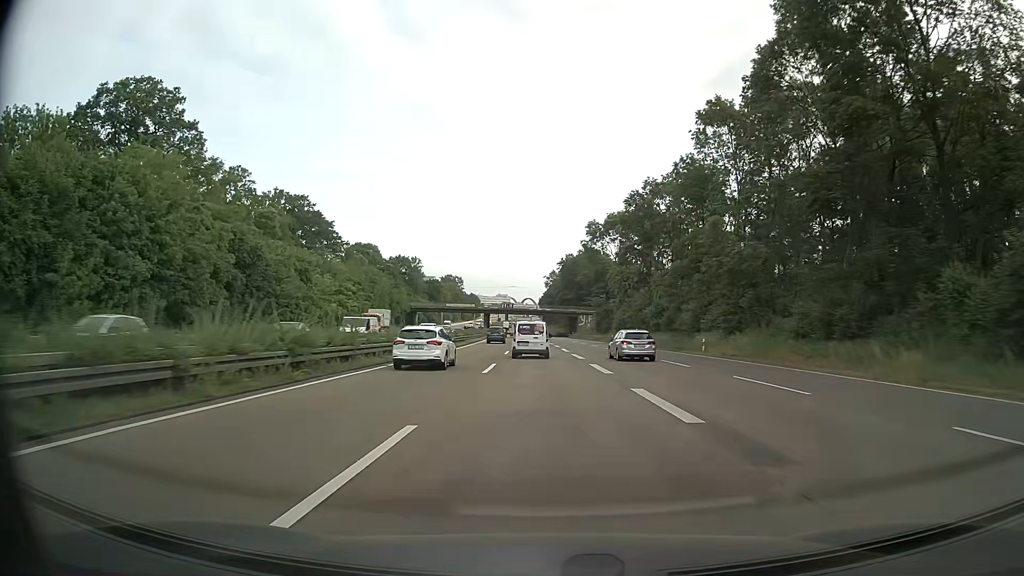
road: motorway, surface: asphalt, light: Day
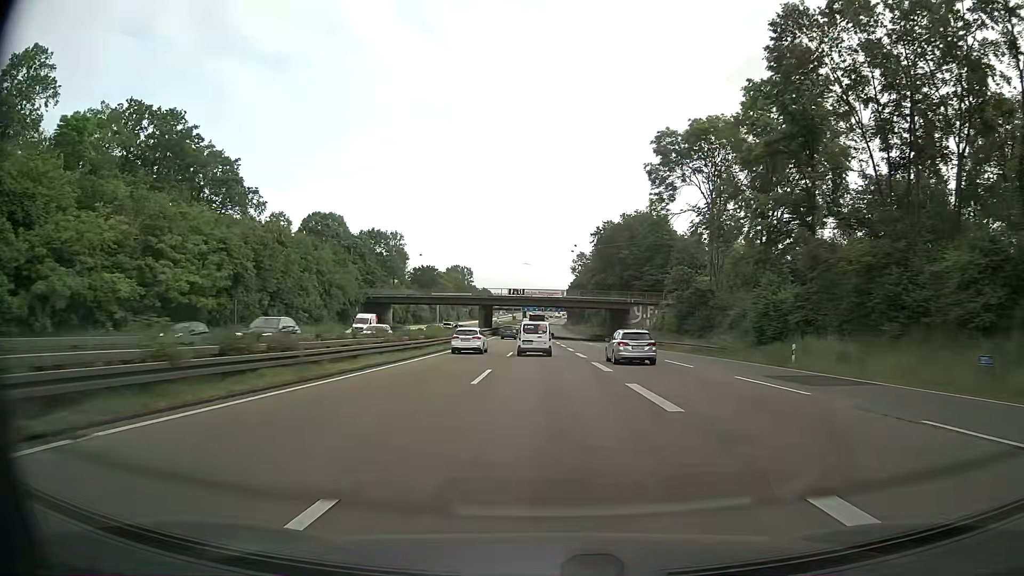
(-1.1, +58.5) m; -2°
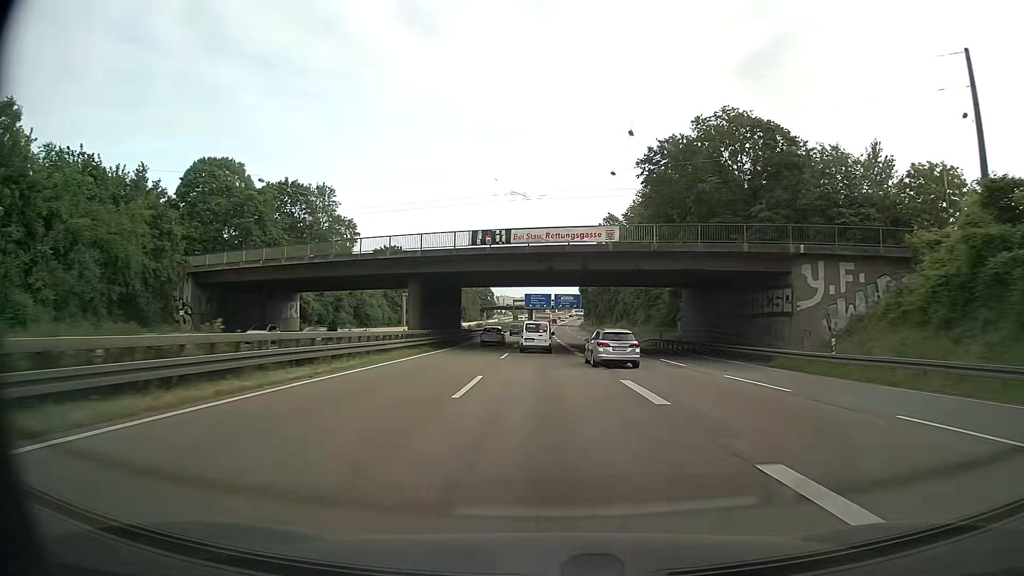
(-0.5, +58.5) m; -1°
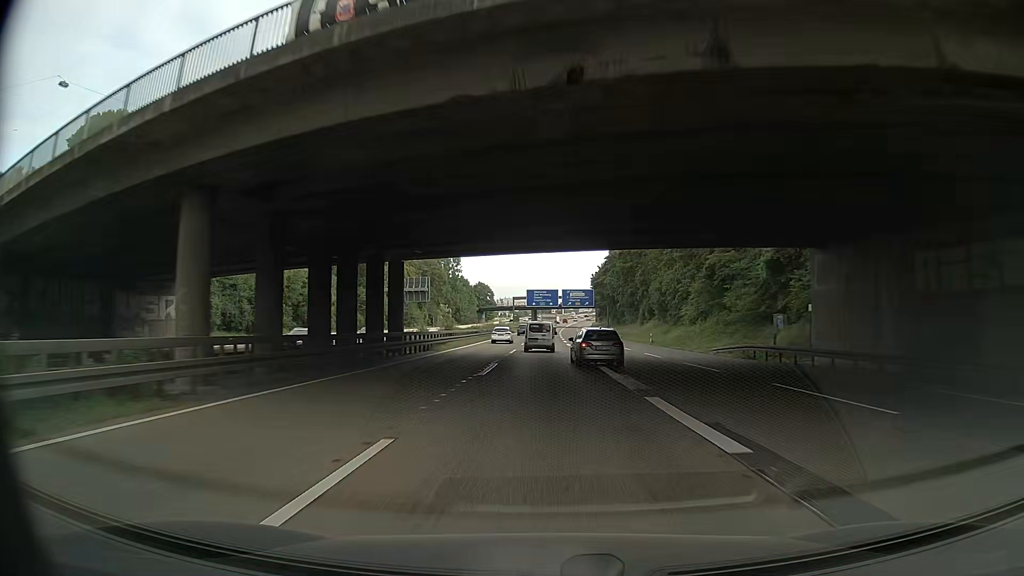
(-0.1, +29.2) m; -1°
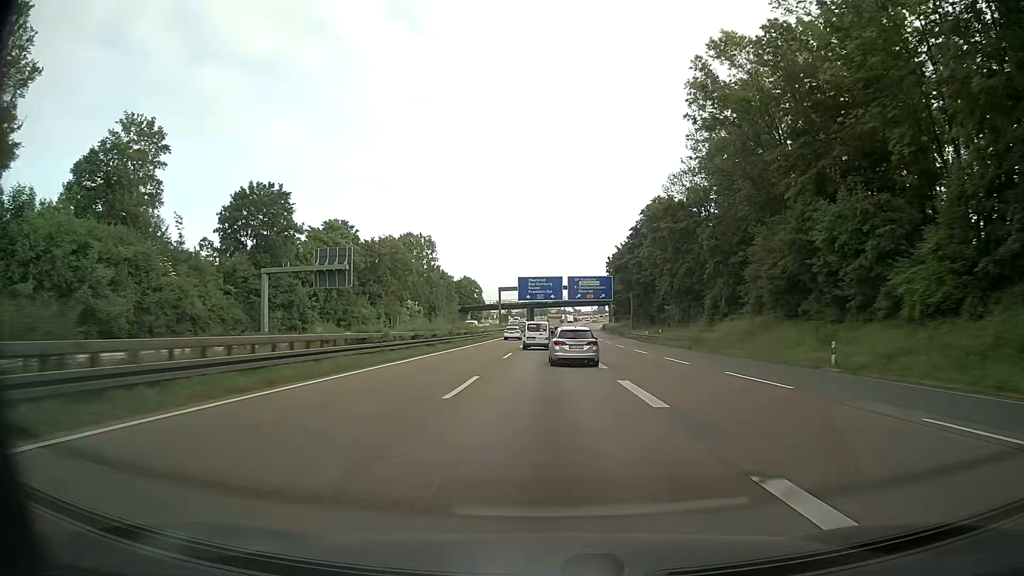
(-0.9, +43.5) m; 0°
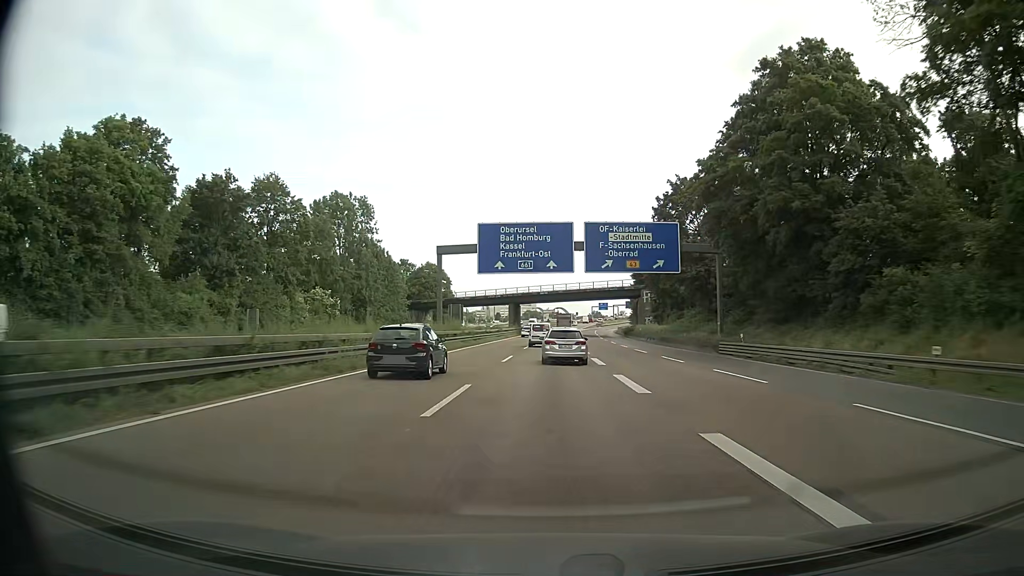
(+0.6, +57.2) m; +1°
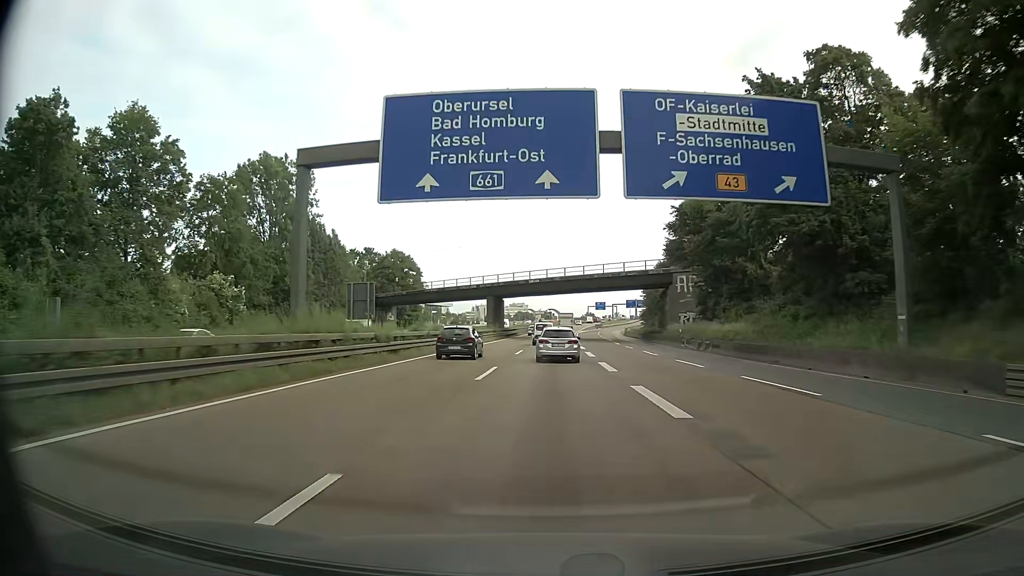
(+0.1, +28.4) m; +1°
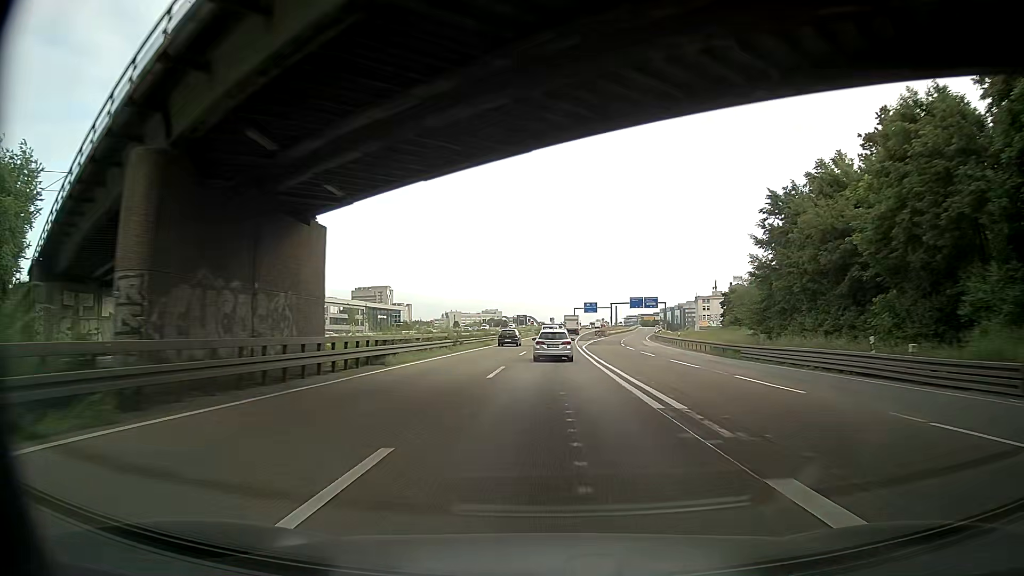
(+1.3, +70.8) m; +2°
(0, +10) (0, +20) (0, +30) (0, +40) (+1, +50) (+1, +60) (+1, +70) (+2, +80) (+2, +90) (+3, +100) m
